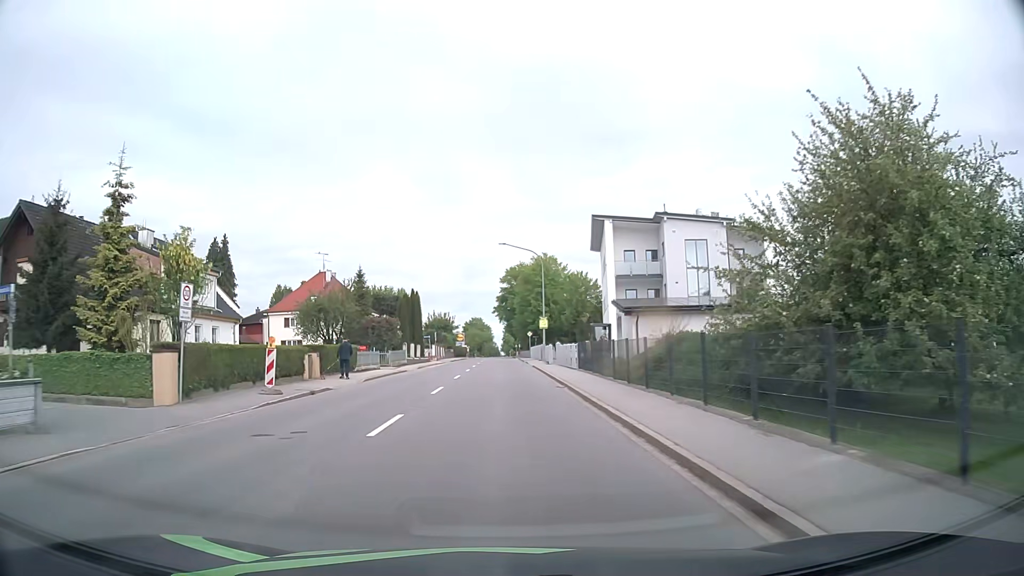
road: primary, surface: asphalt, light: Day
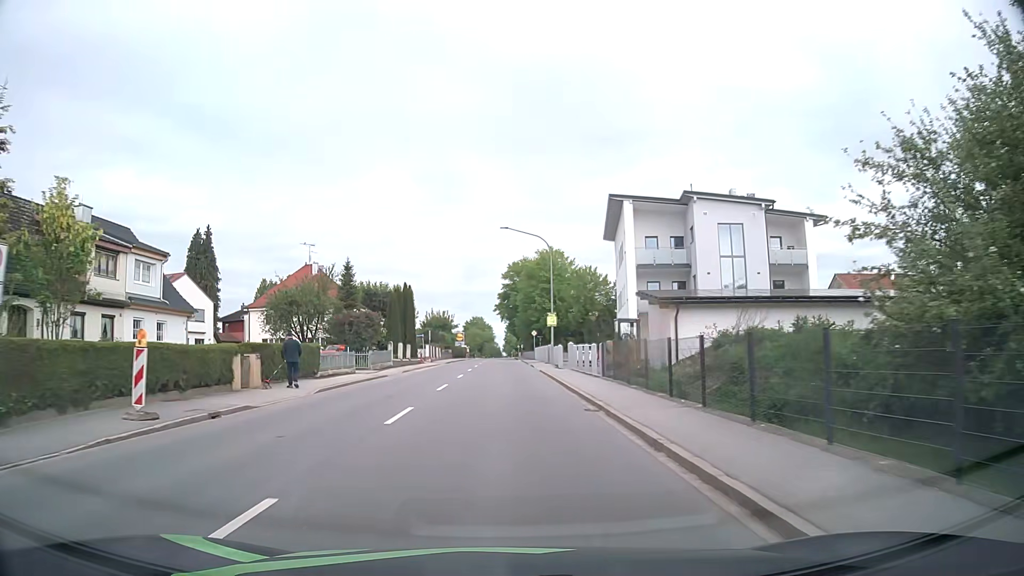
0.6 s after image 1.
(0.0, +7.6) m; 0°
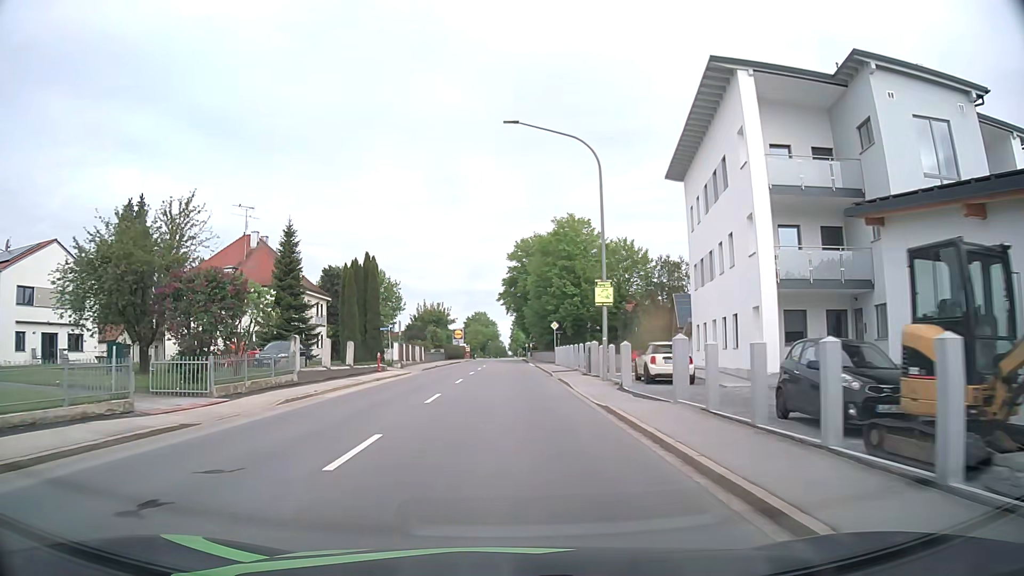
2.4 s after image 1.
(-0.2, +22.5) m; -1°
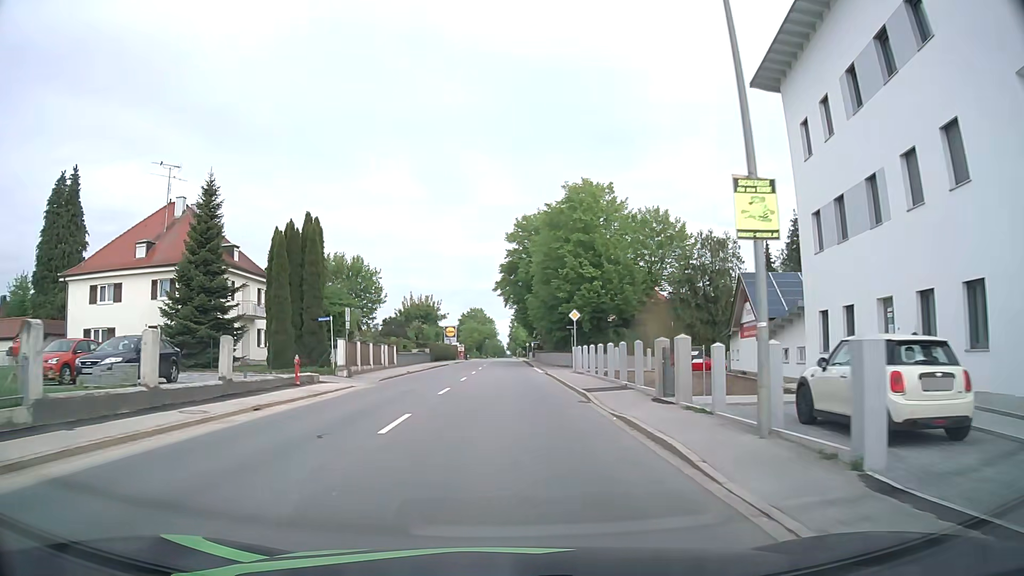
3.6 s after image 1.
(0.0, +15.0) m; 0°
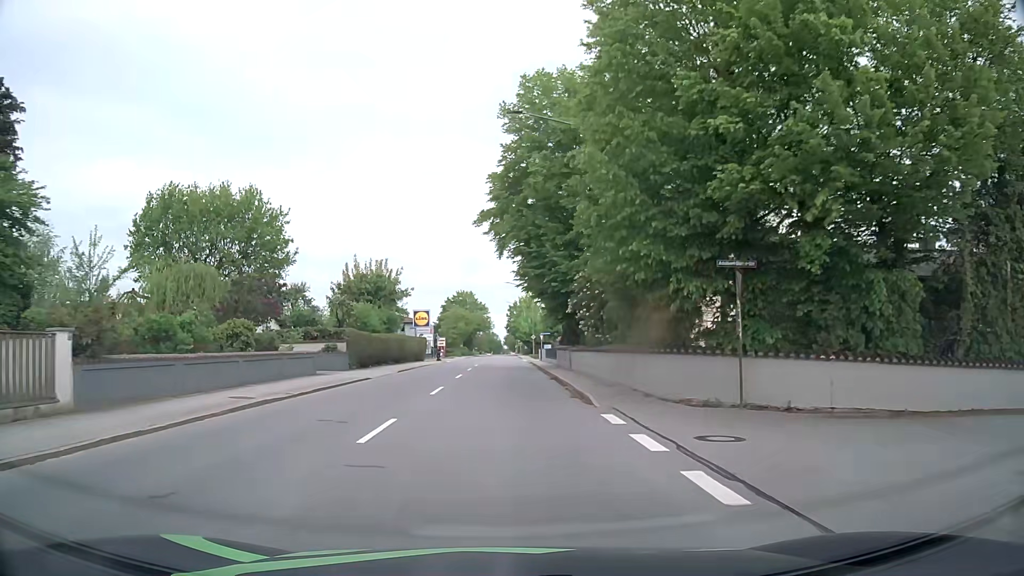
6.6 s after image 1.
(-0.1, +37.4) m; 0°
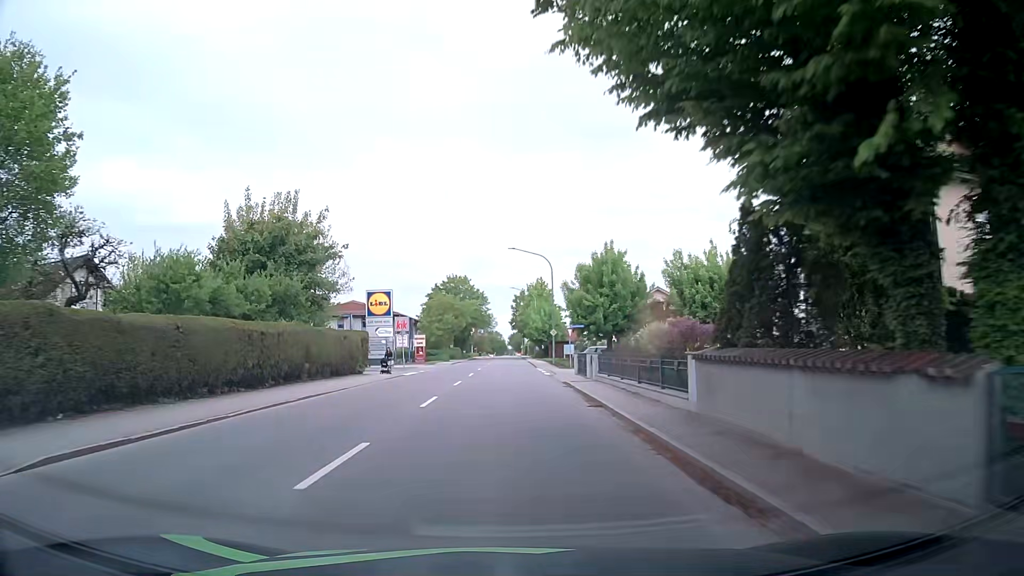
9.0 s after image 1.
(-0.2, +30.1) m; -1°
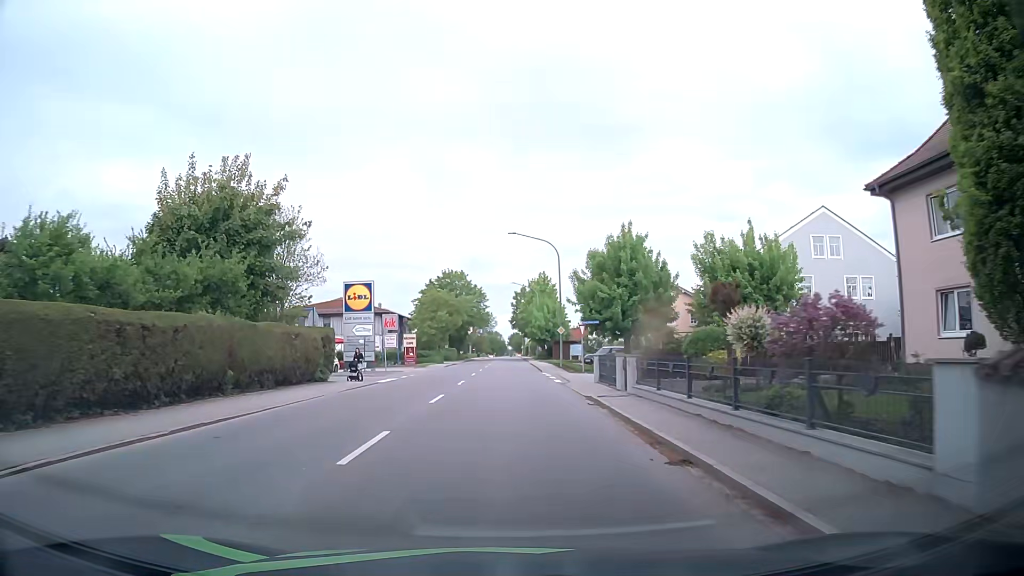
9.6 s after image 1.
(0.0, +7.6) m; 0°
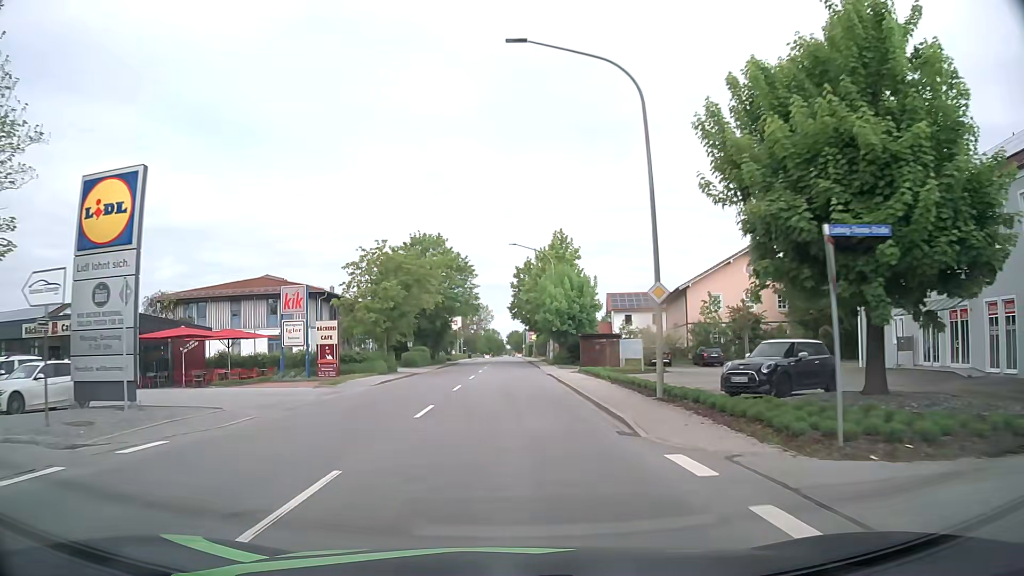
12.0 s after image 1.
(+0.3, +30.5) m; +1°
